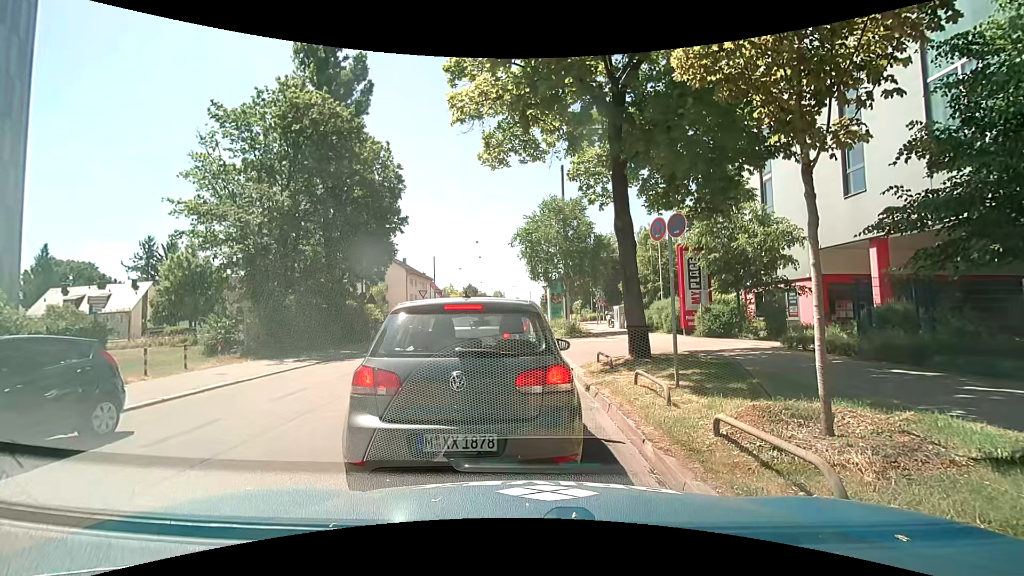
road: tertiary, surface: asphalt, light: Day
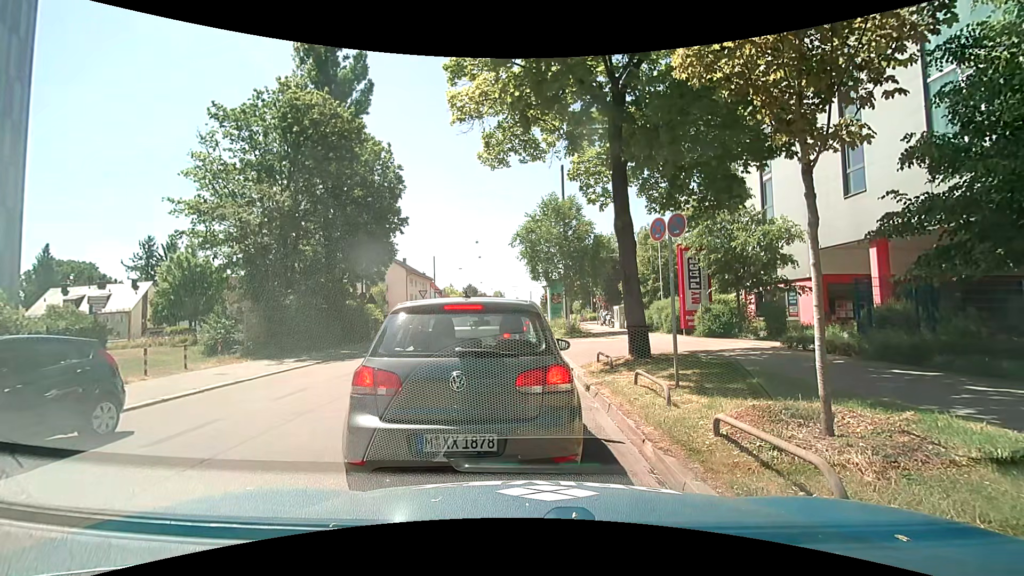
(0.0, 0.0) m; 0°
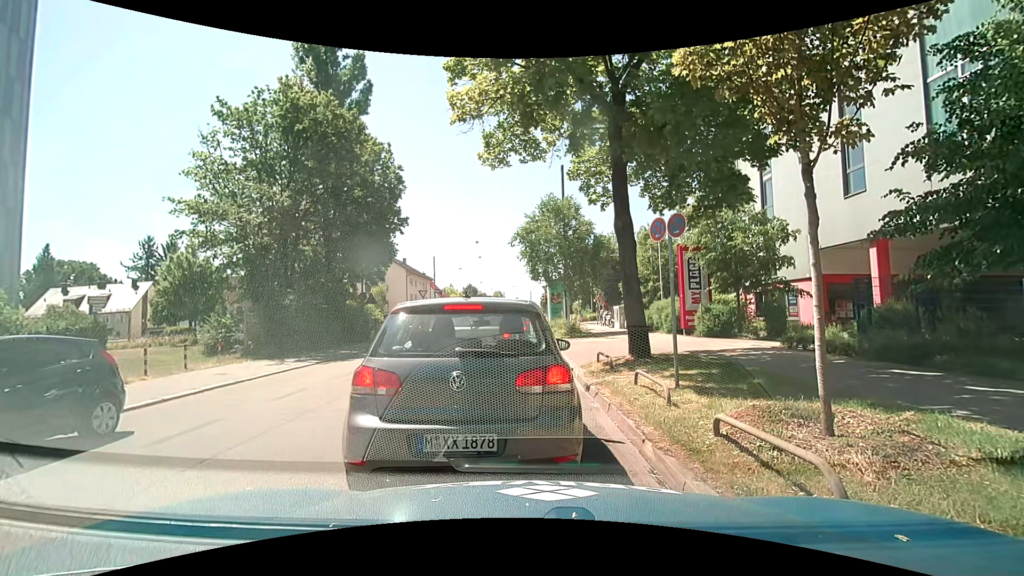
(0.0, 0.0) m; 0°
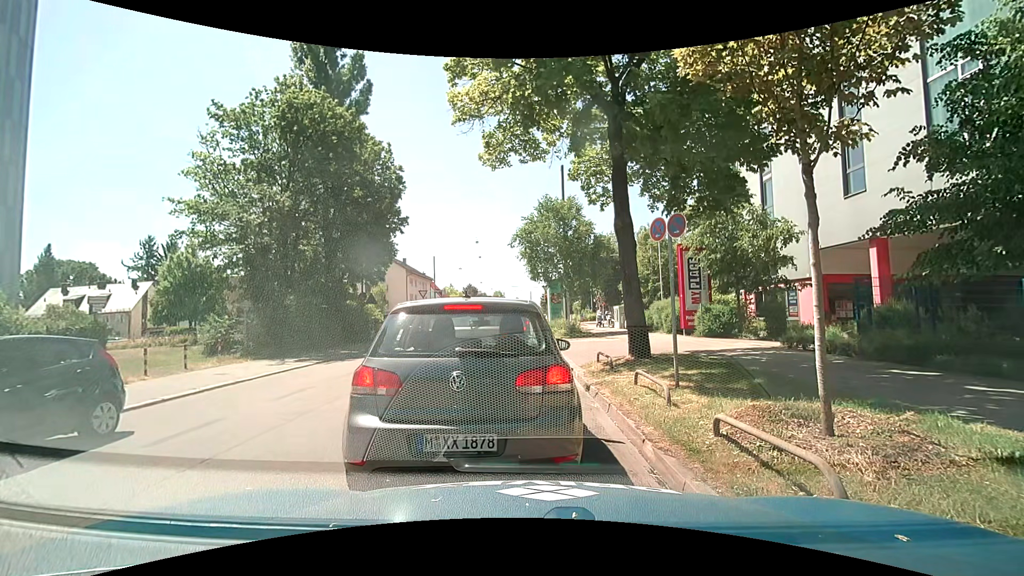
(0.0, 0.0) m; 0°
(0, +10) (+1, +20) (+1, +30) (+1, +40) (+2, +50) (+4, +60) (+6, +70) (+7, +80) (+8, +89) (+9, +99) m
